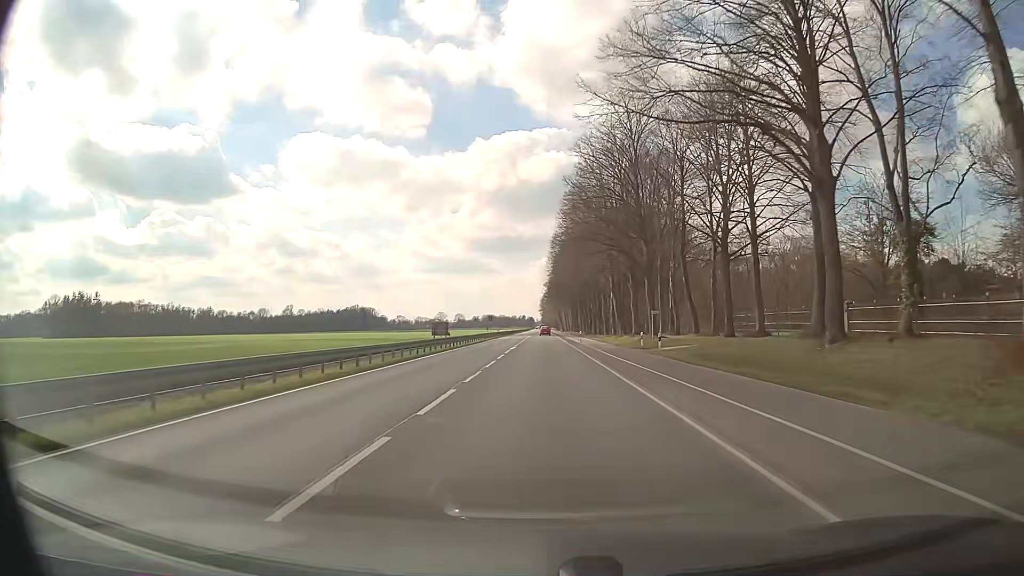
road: primary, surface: asphalt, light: Day
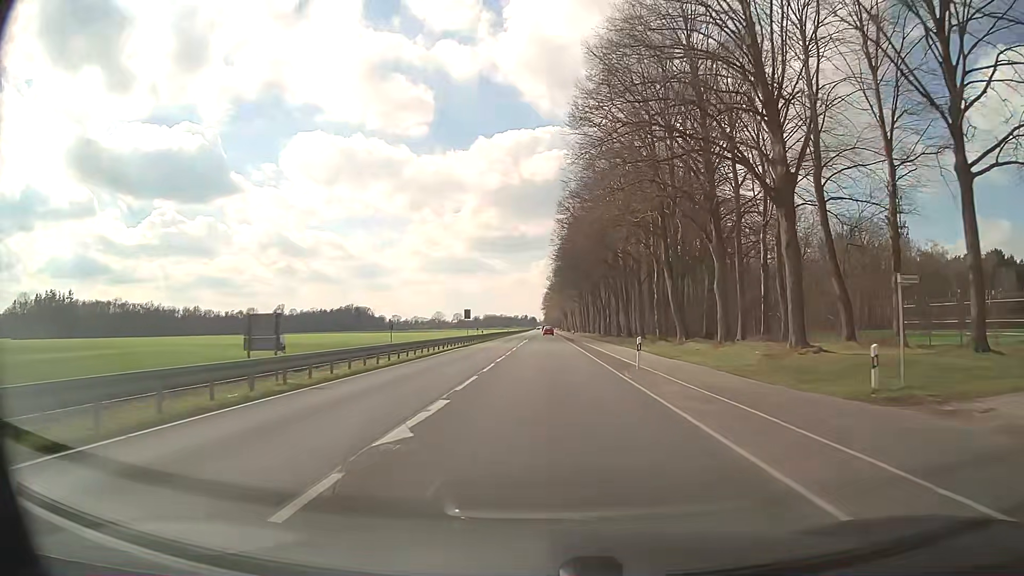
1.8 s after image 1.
(0.0, +32.3) m; 0°
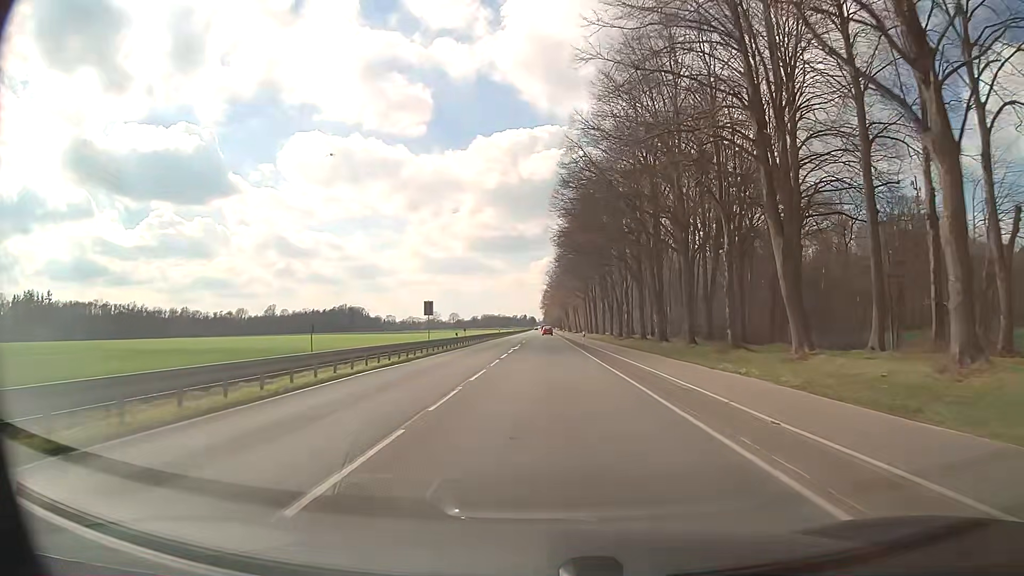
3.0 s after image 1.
(+0.1, +21.5) m; 0°
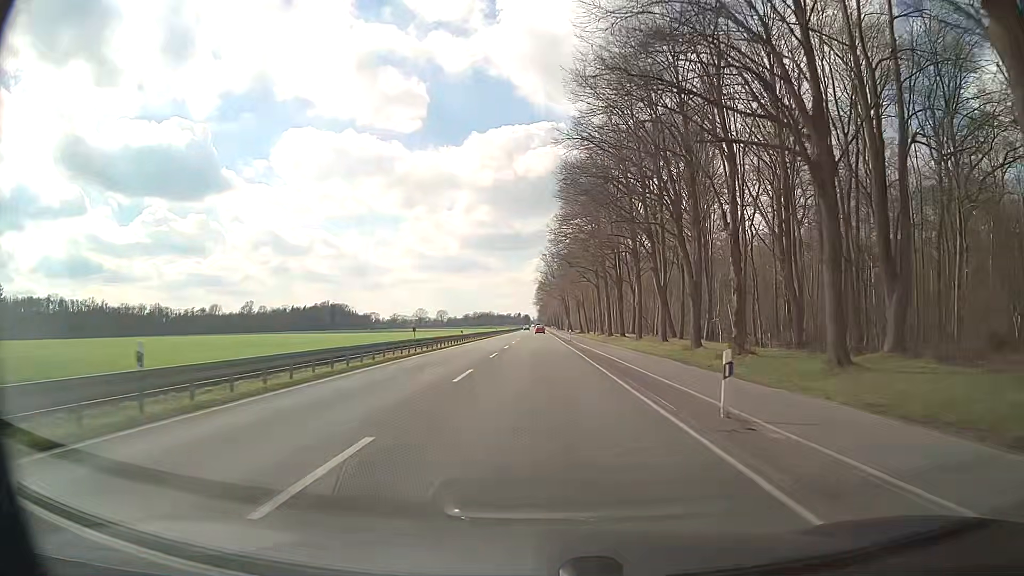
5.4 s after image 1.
(+0.3, +43.1) m; +1°
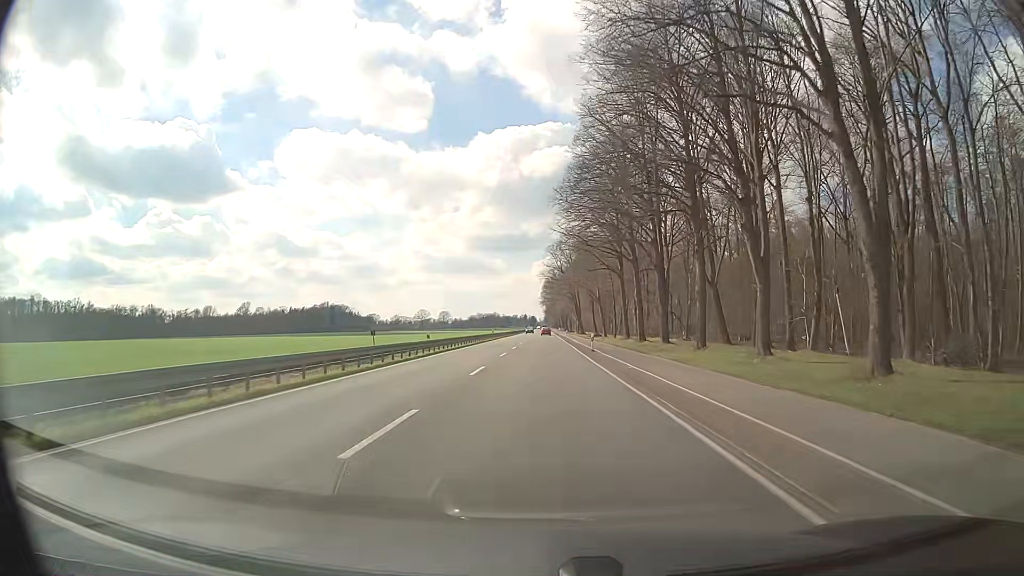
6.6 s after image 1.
(-0.1, +21.5) m; 0°
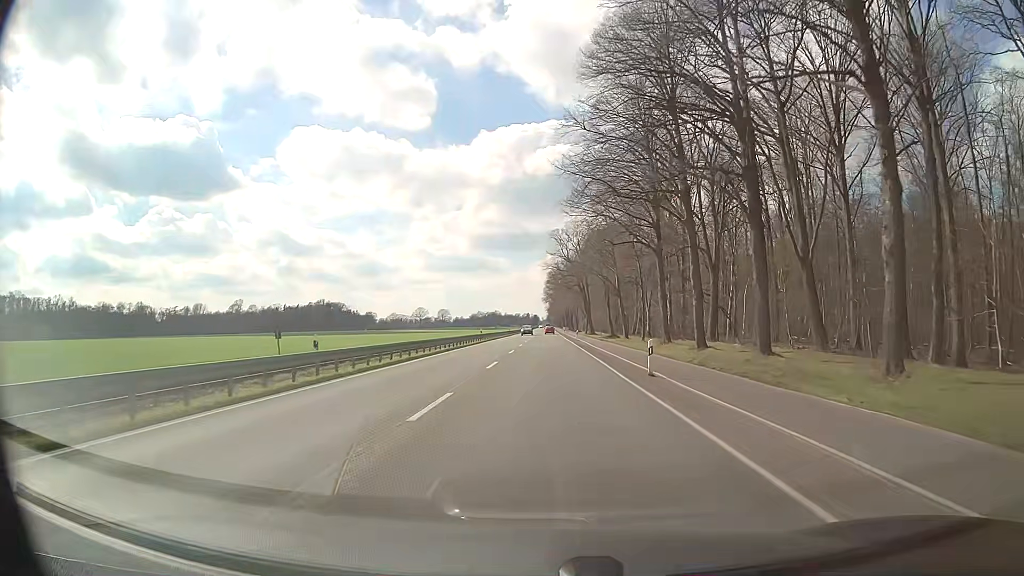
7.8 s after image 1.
(-0.1, +21.5) m; 0°
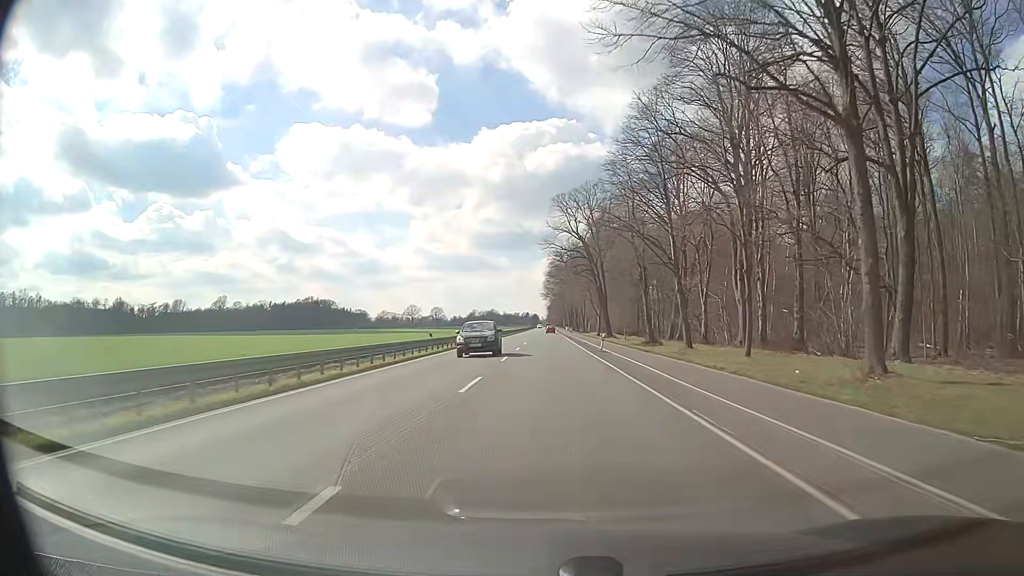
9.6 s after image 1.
(+0.2, +32.3) m; 0°
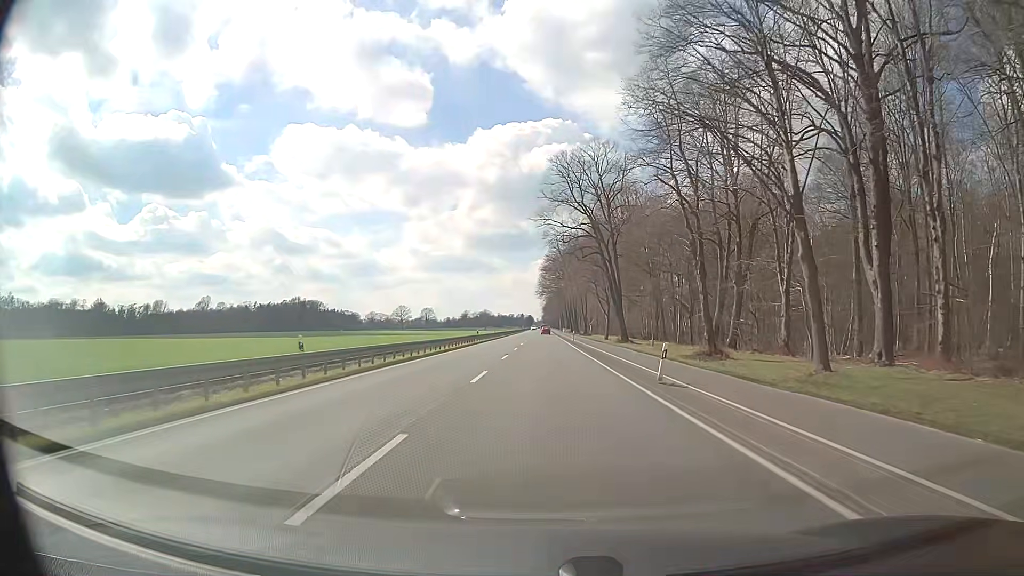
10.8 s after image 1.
(0.0, +21.5) m; 0°
(0, +10) (0, +20) (0, +30) (0, +40) (0, +50) (0, +60) (0, +70) (0, +80) (0, +90) (0, +100) m
